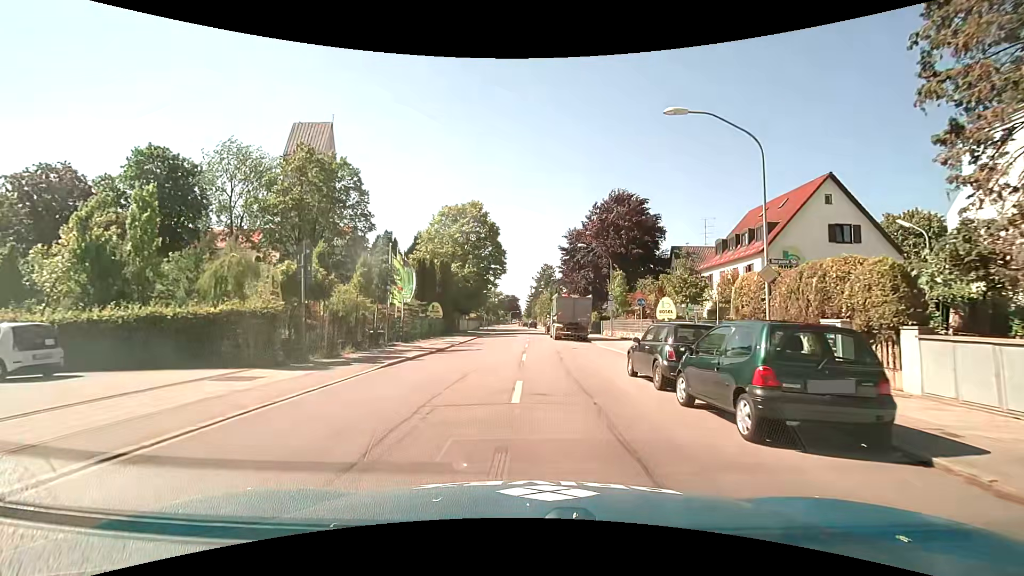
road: secondary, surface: asphalt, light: Day
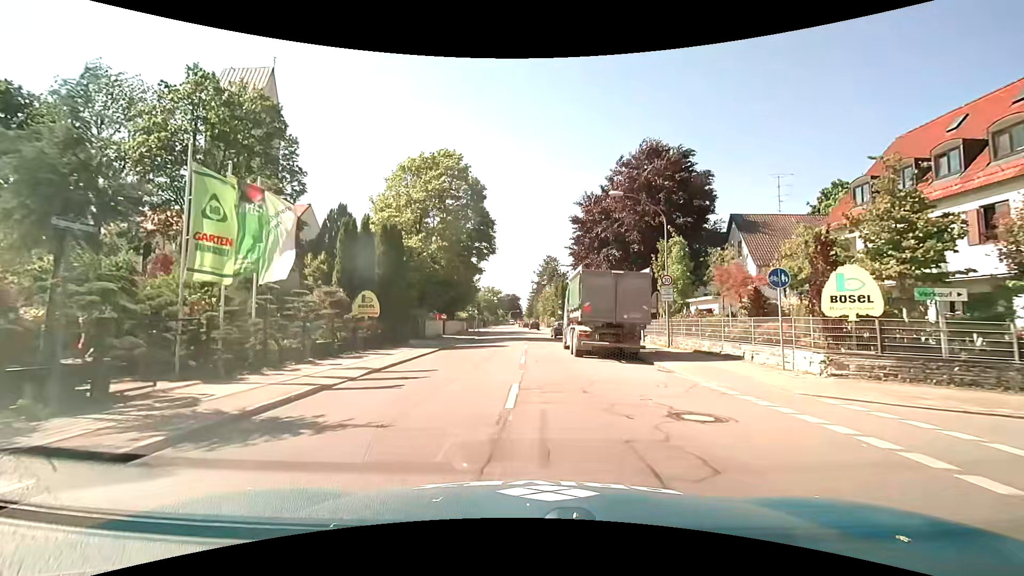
(+0.3, +18.6) m; 0°
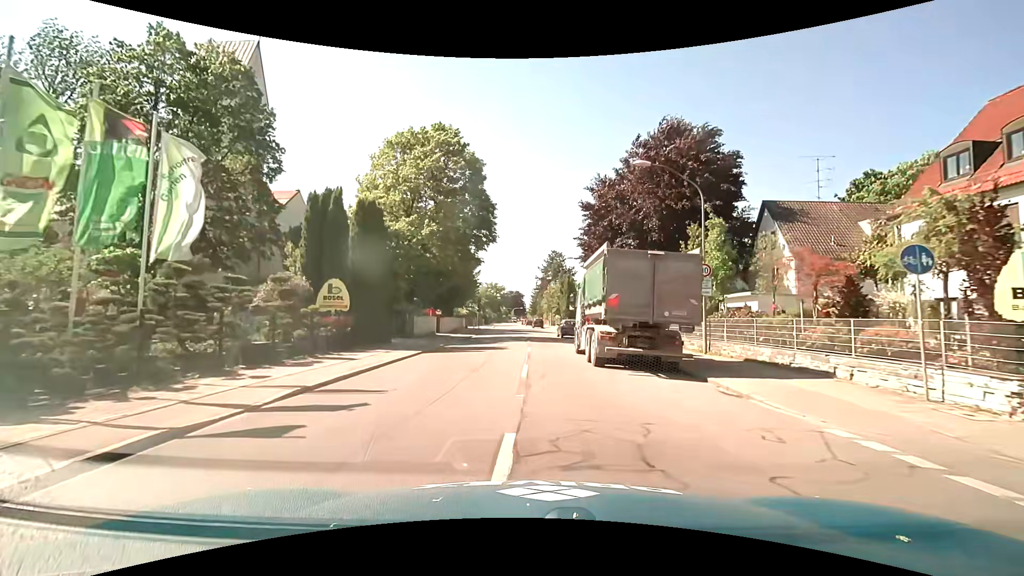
(0.0, +5.0) m; -1°
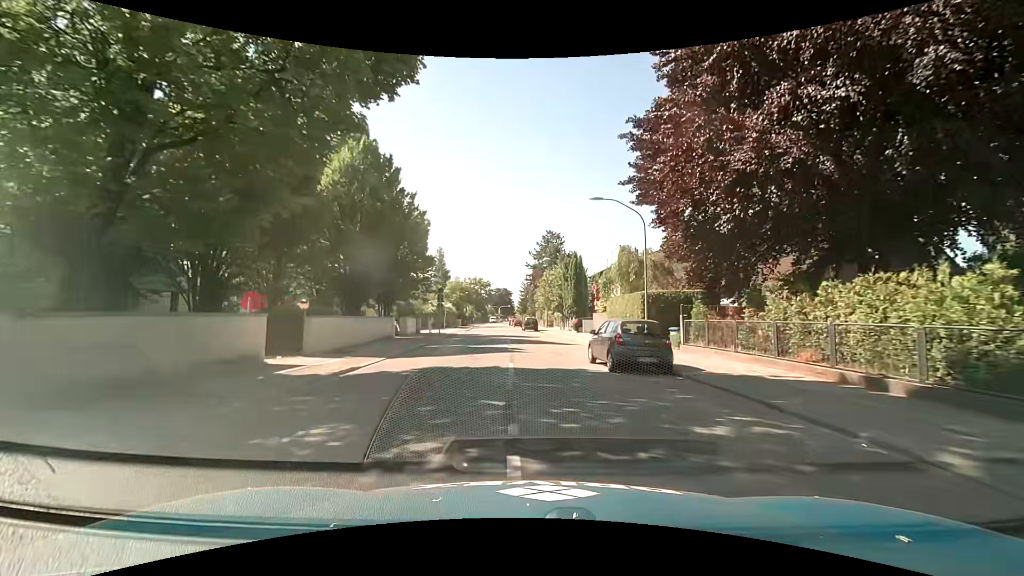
(0.0, +26.4) m; +2°
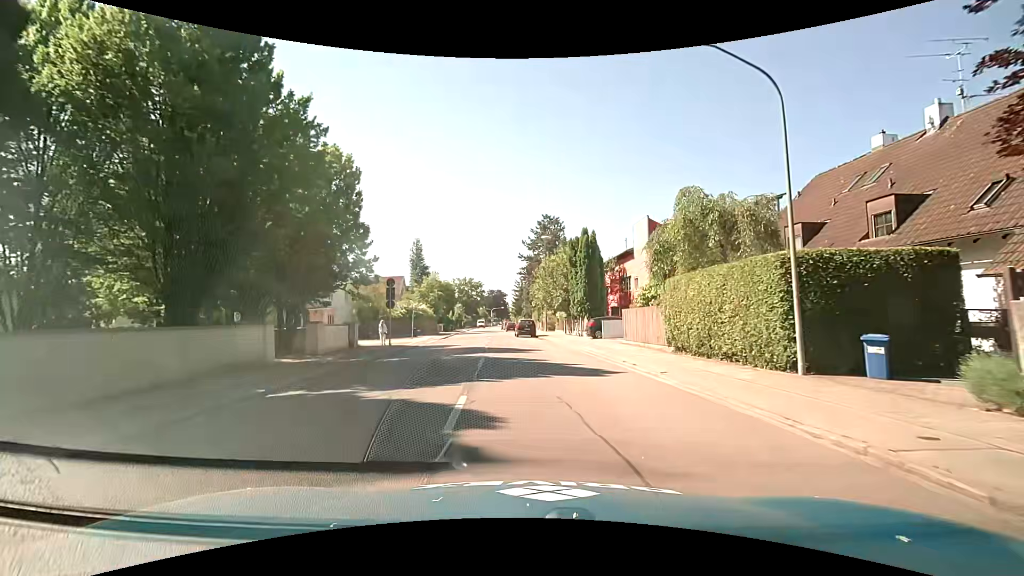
(+0.1, +15.5) m; +1°
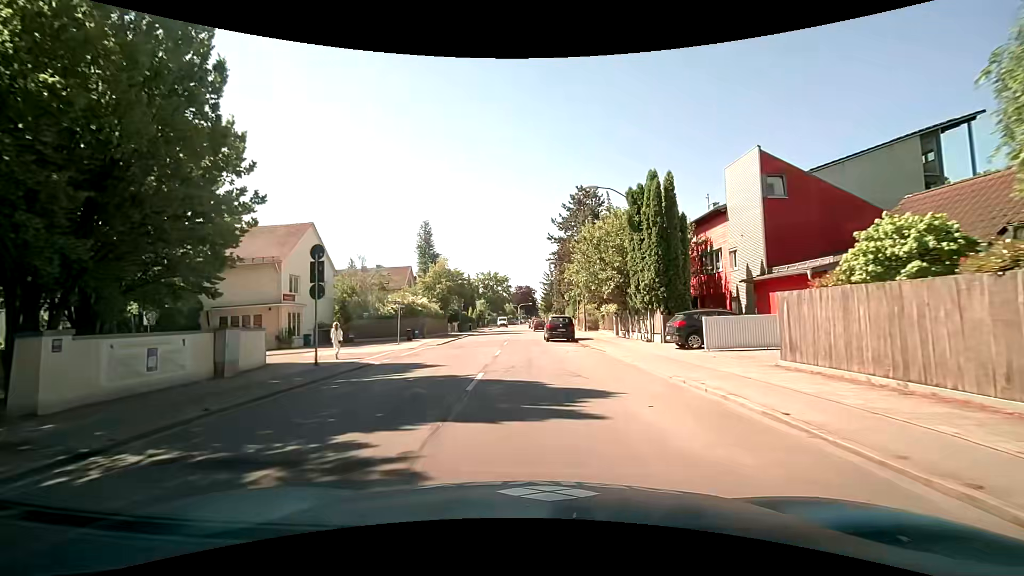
(-0.4, +14.7) m; -3°
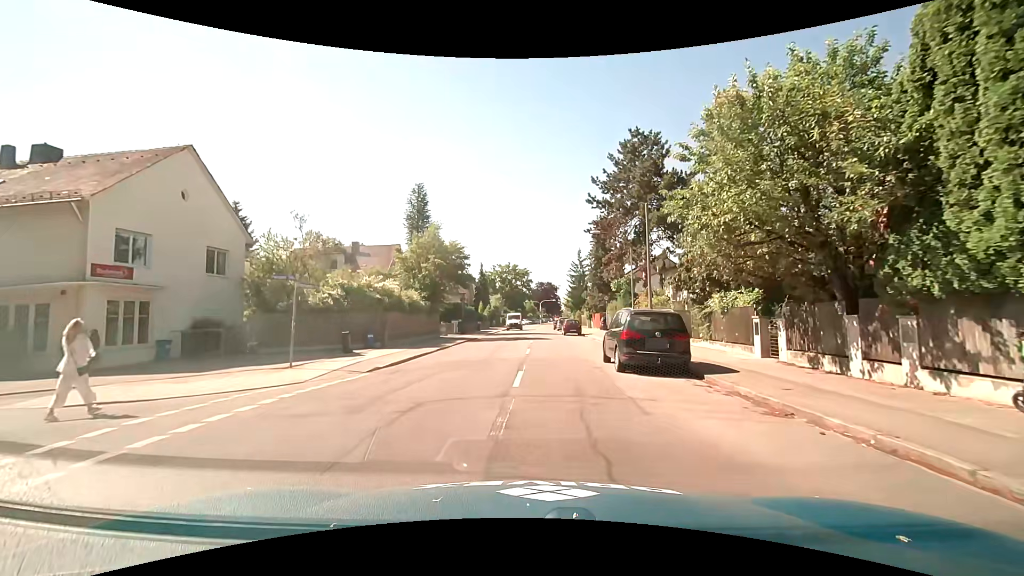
(-1.0, +18.6) m; -3°
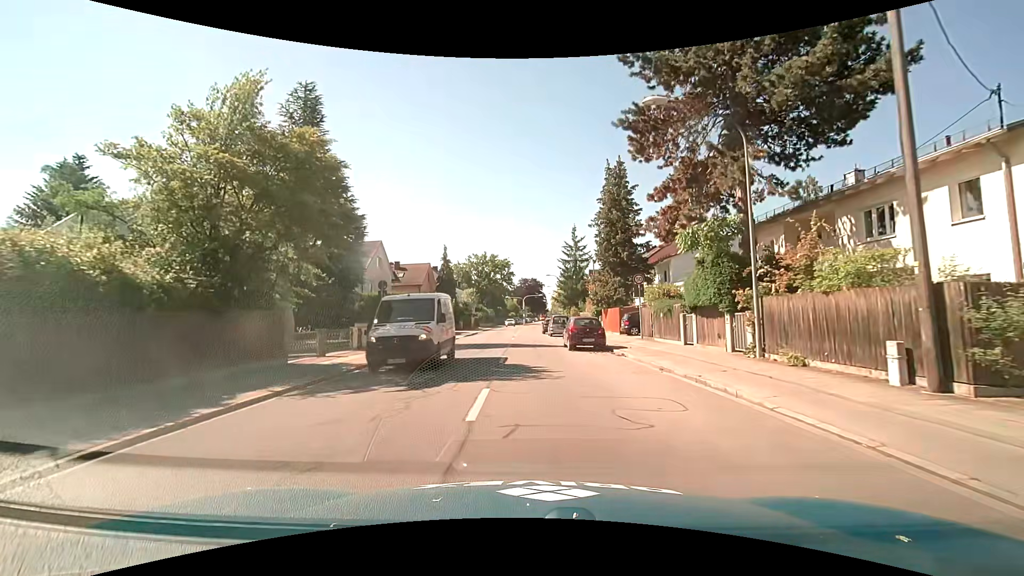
(+0.6, +23.1) m; +2°
